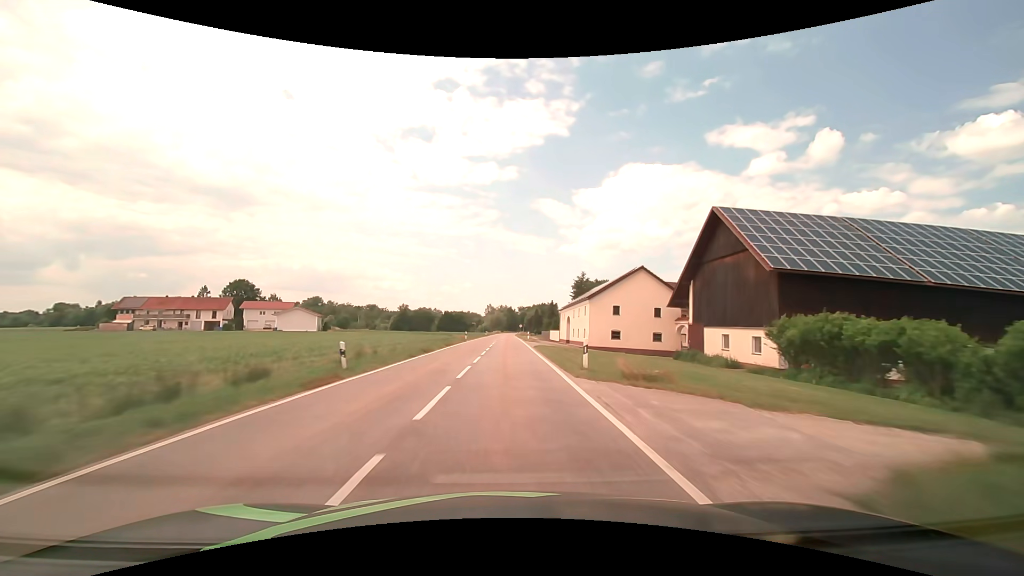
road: tertiary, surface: asphalt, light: Day
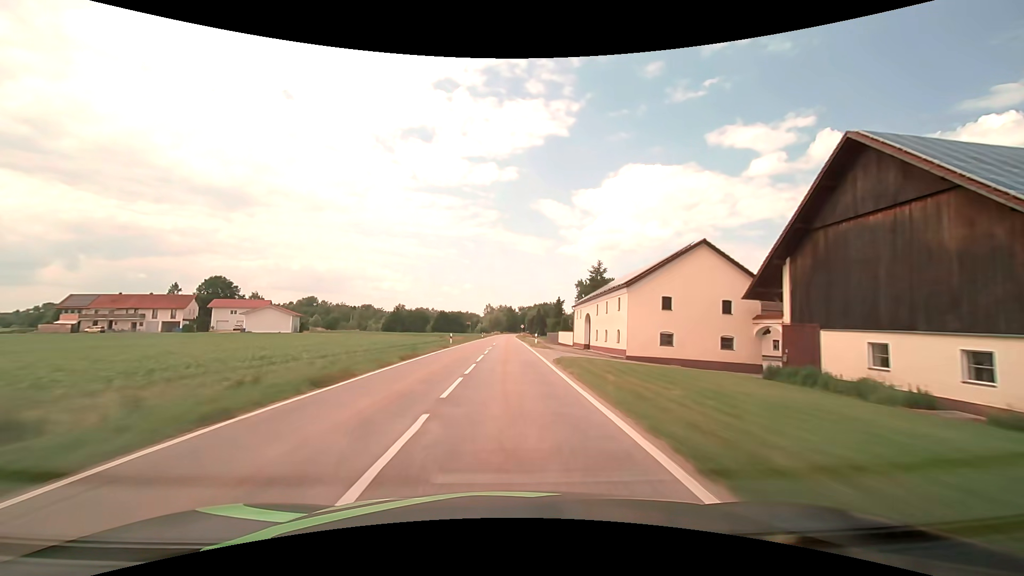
(0.0, +15.7) m; 0°
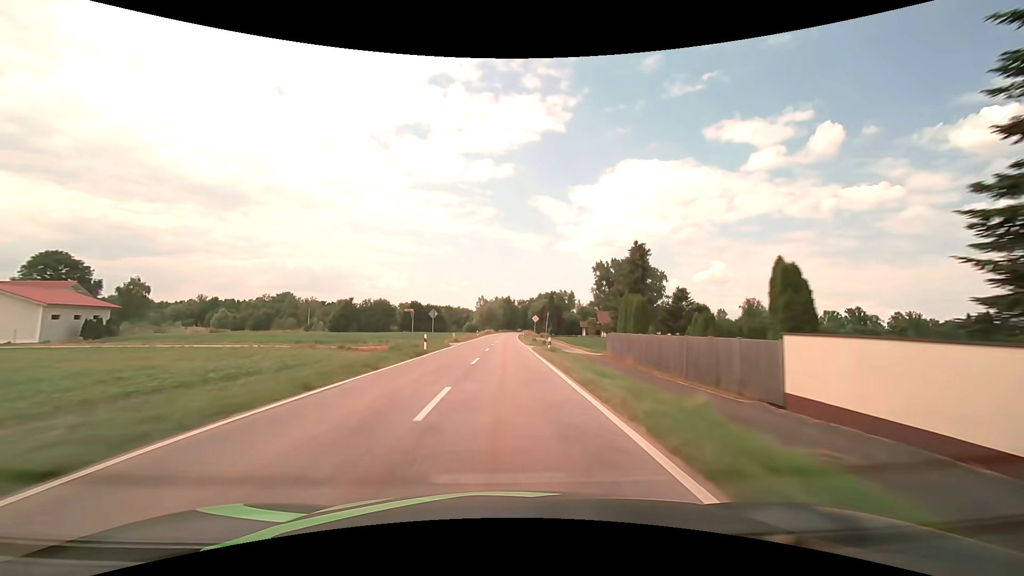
(+0.2, +63.0) m; 0°
(0, +10) (0, +20) (0, +30) (0, +40) (0, +50) (0, +60) (0, +70) (0, +80) (0, +90) (+1, +100) m
